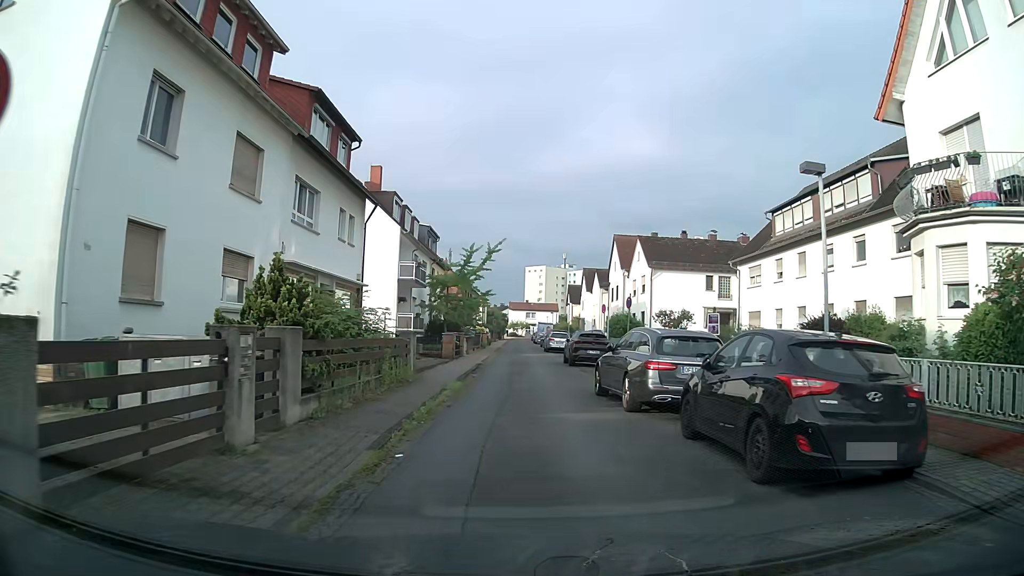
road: residential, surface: asphalt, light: Day
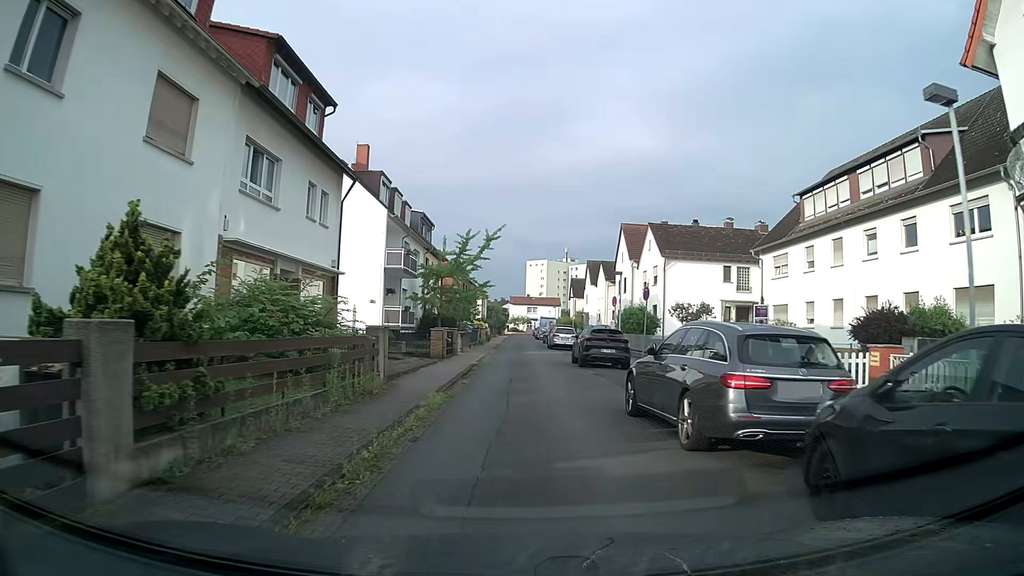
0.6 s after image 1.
(0.0, +4.2) m; -1°
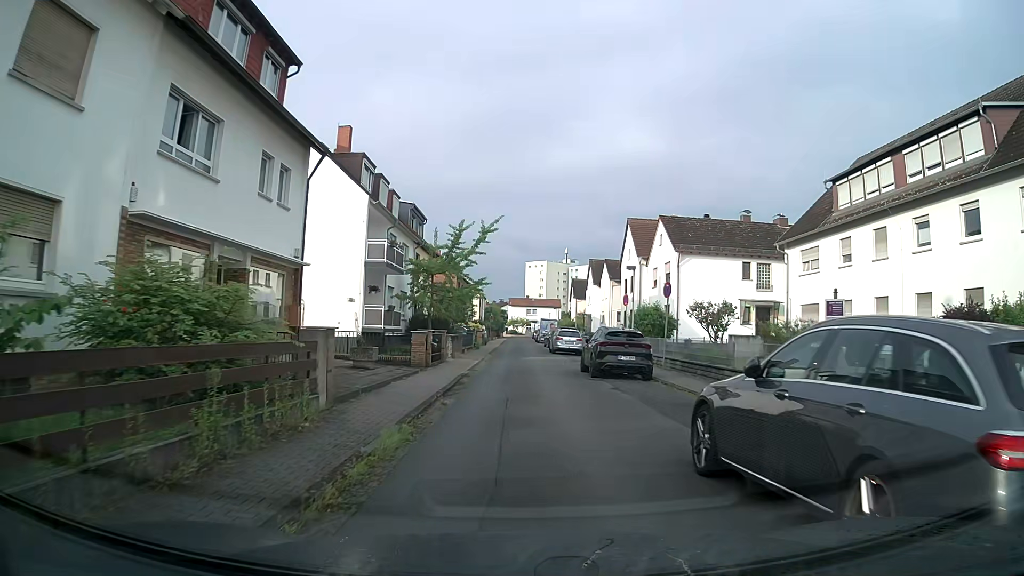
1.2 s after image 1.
(0.0, +4.3) m; +2°
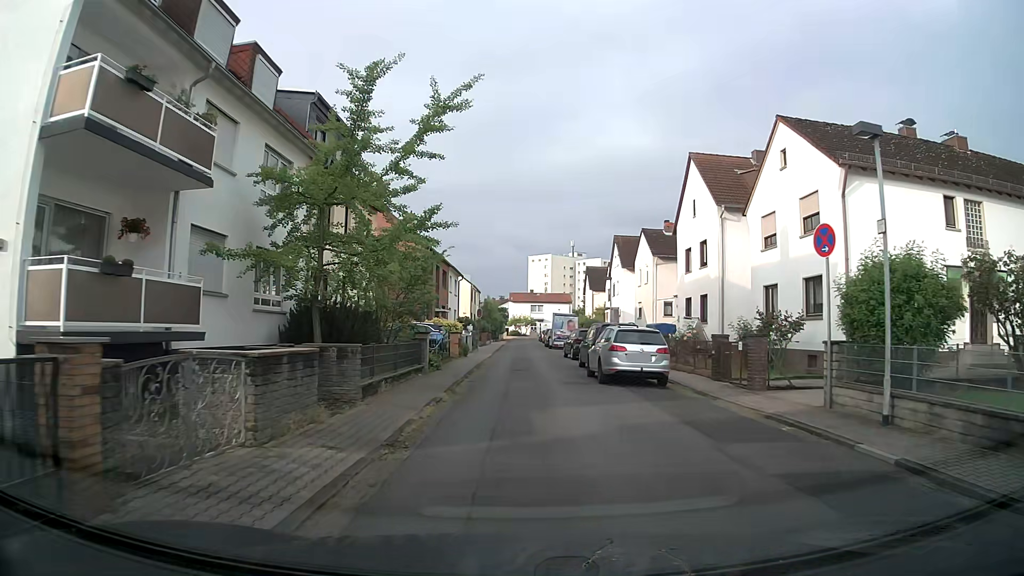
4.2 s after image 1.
(-0.4, +22.2) m; -1°
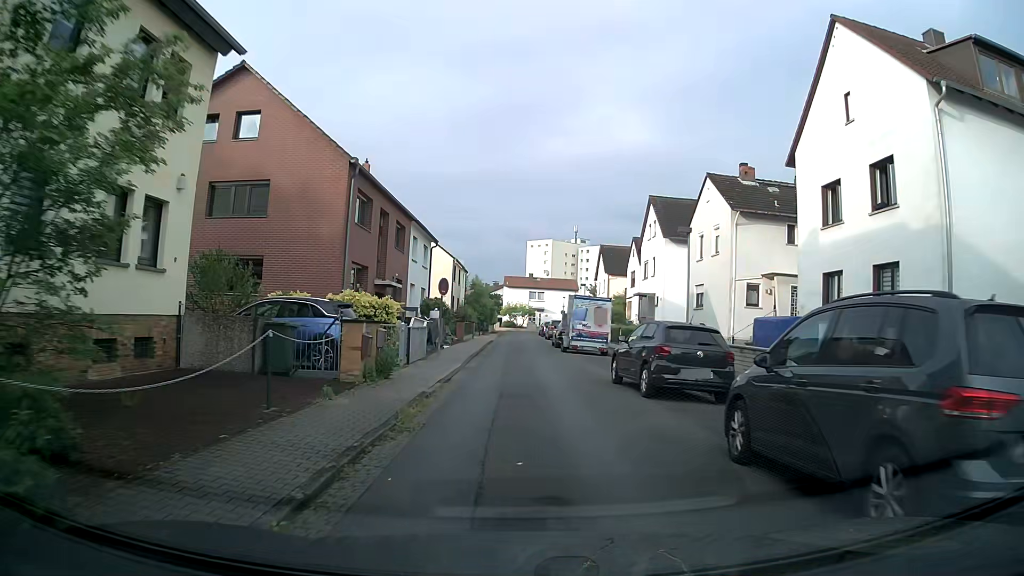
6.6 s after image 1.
(-0.1, +18.6) m; +1°
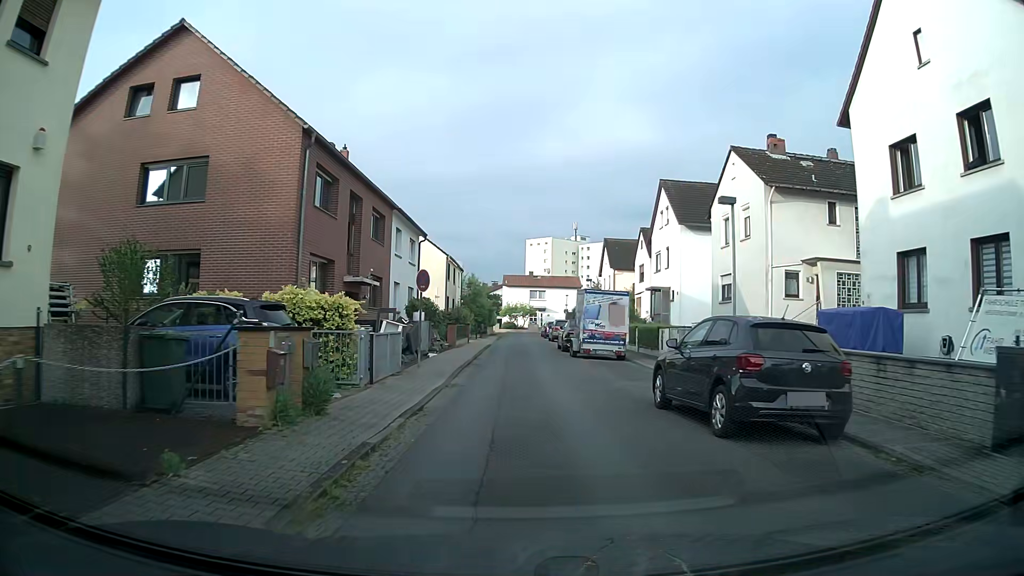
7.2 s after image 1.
(-0.1, +4.7) m; -1°
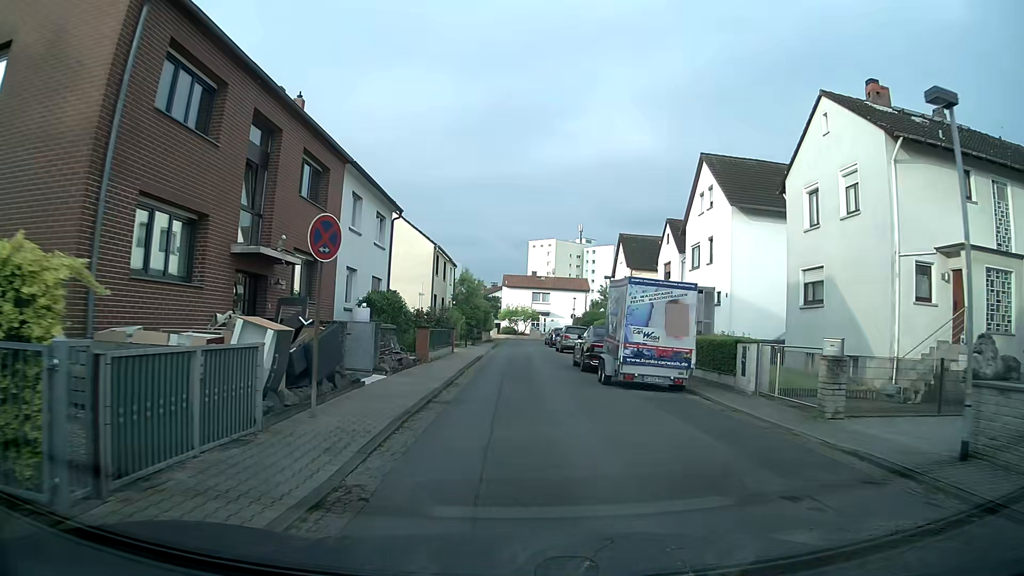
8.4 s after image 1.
(0.0, +9.4) m; 0°
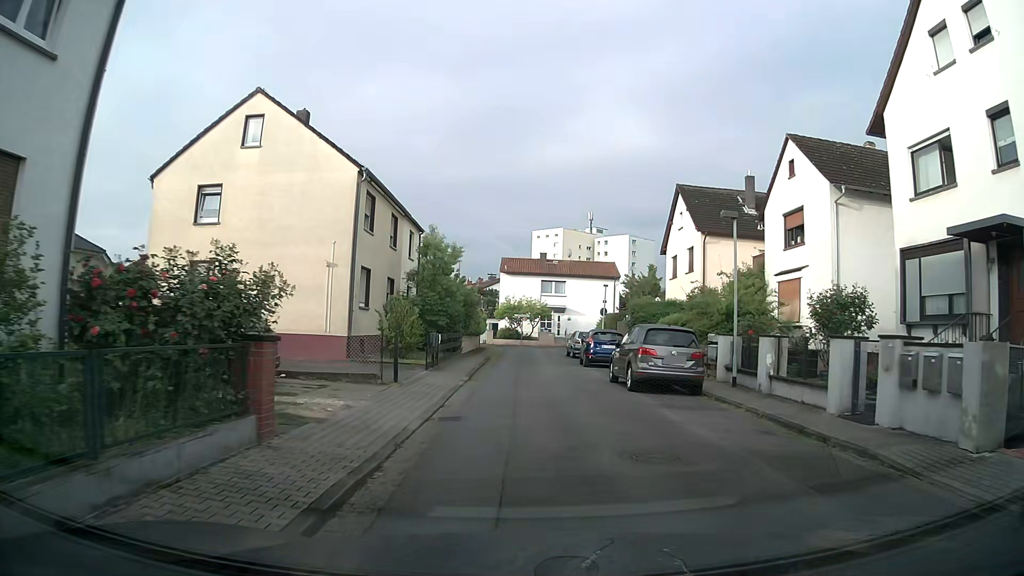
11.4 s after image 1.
(0.0, +22.4) m; 0°
